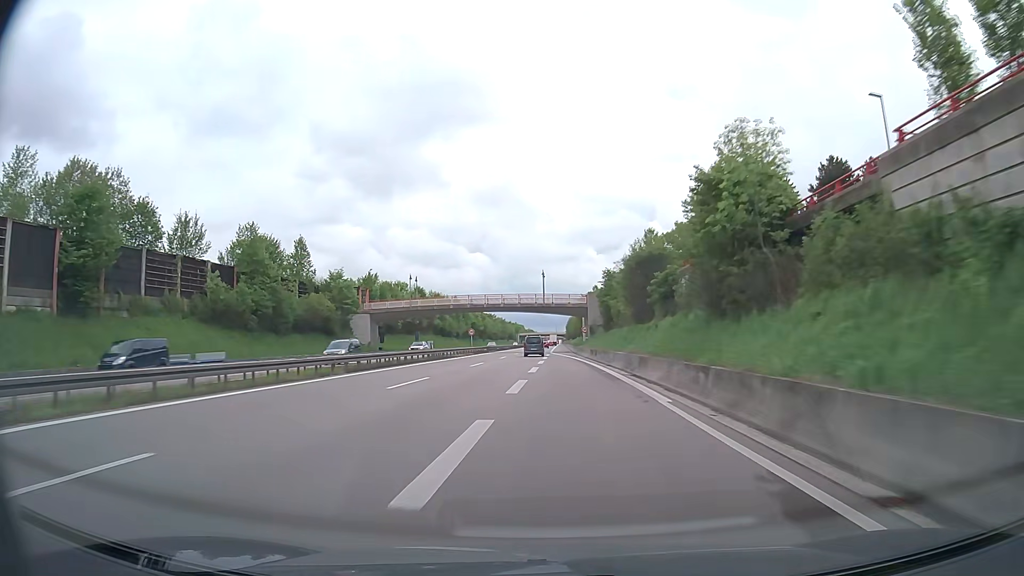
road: trunk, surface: asphalt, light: Day
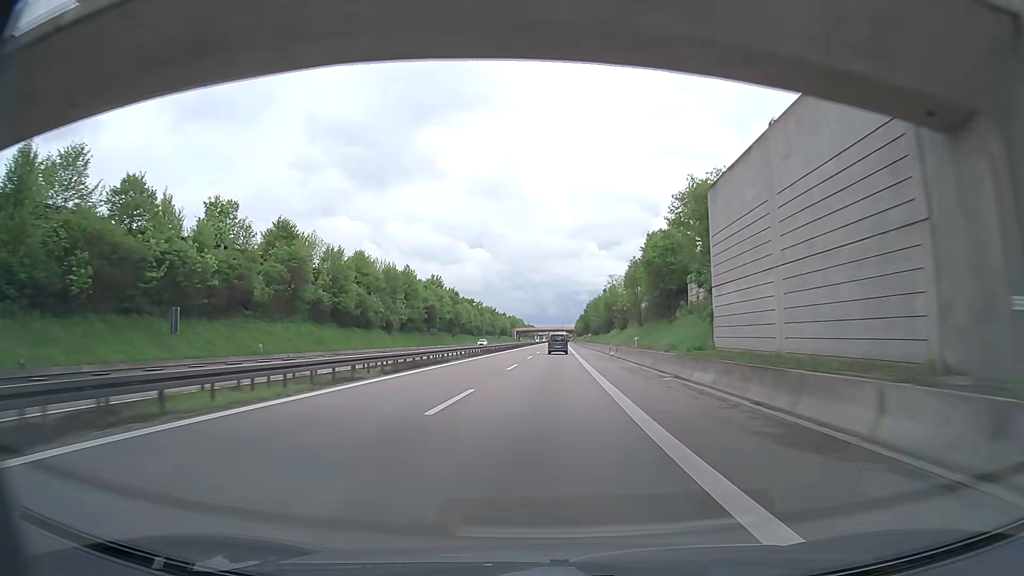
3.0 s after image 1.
(-1.5, +80.1) m; -1°
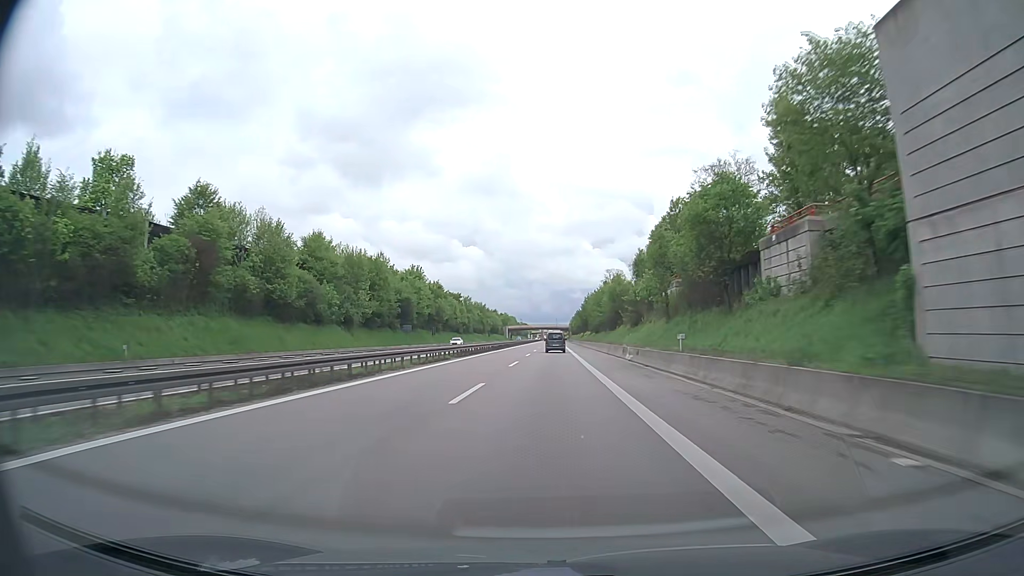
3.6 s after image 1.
(+0.1, +16.4) m; +1°
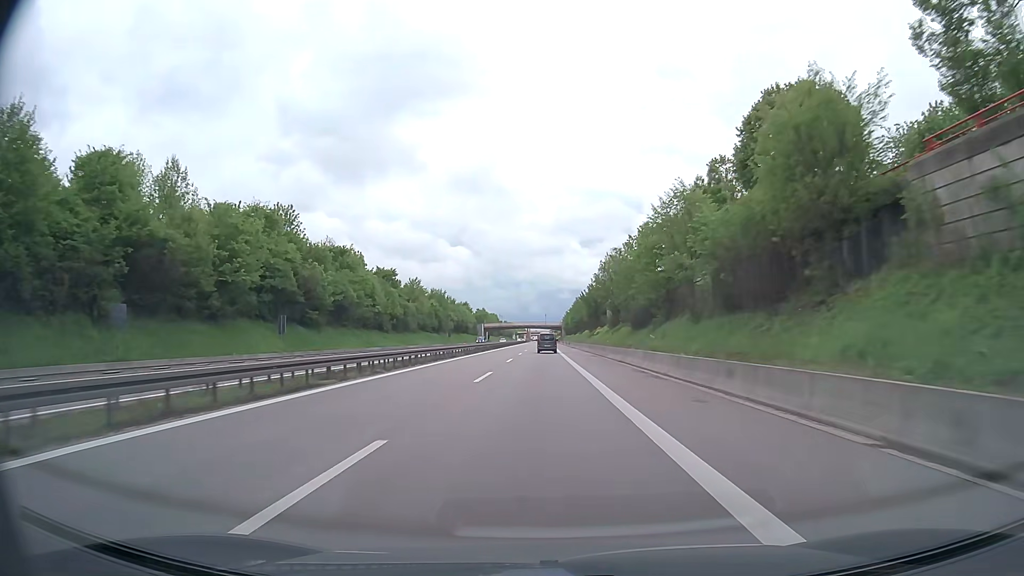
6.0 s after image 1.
(+0.7, +65.4) m; +1°
(0, +10) (0, +20) (0, +30) (0, +40) (0, +50) (0, +60) (0, +70) (0, +80) (0, +90) (0, +100) m
